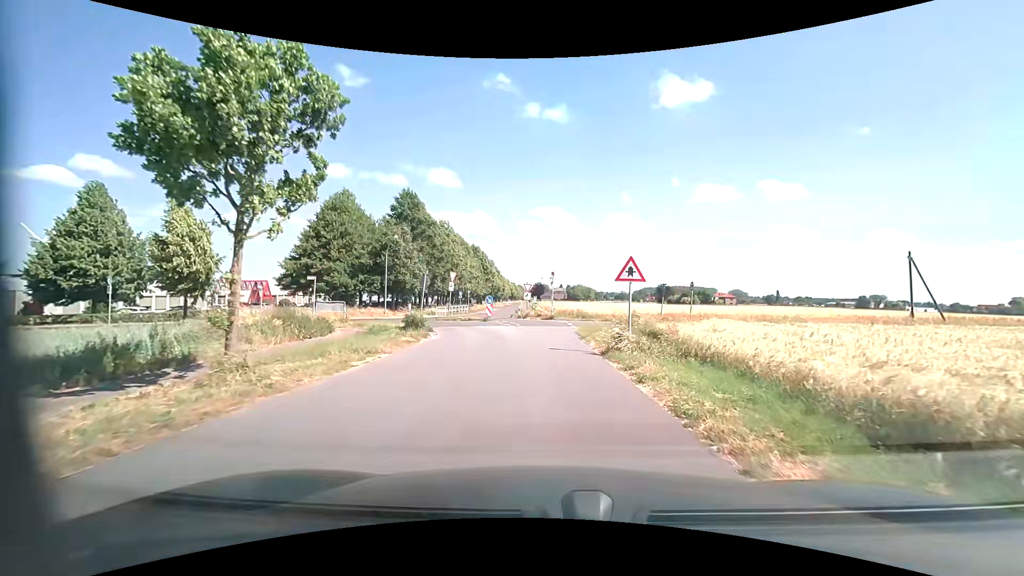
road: unclassified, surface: asphalt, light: Day
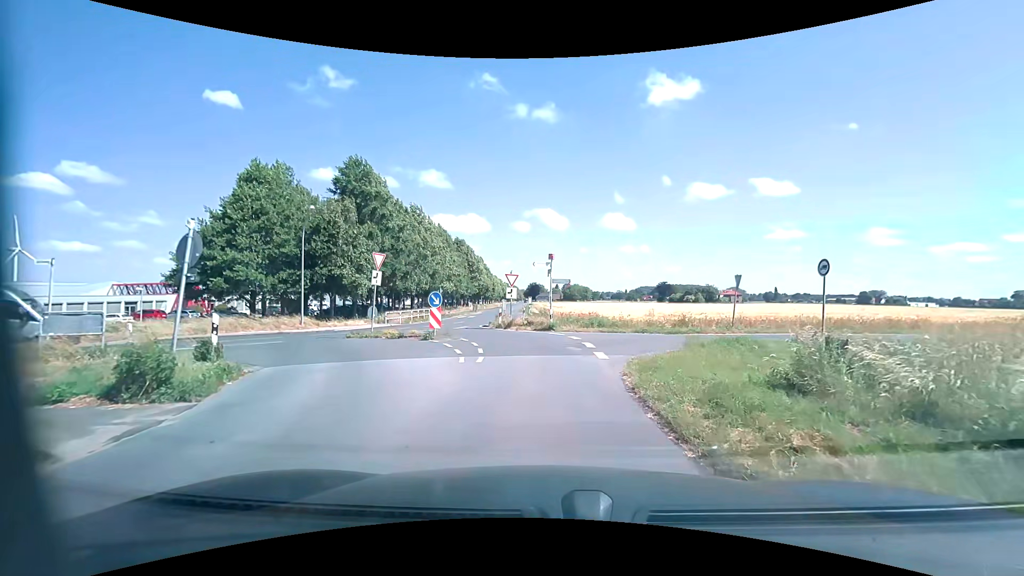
(+0.2, +15.6) m; +2°
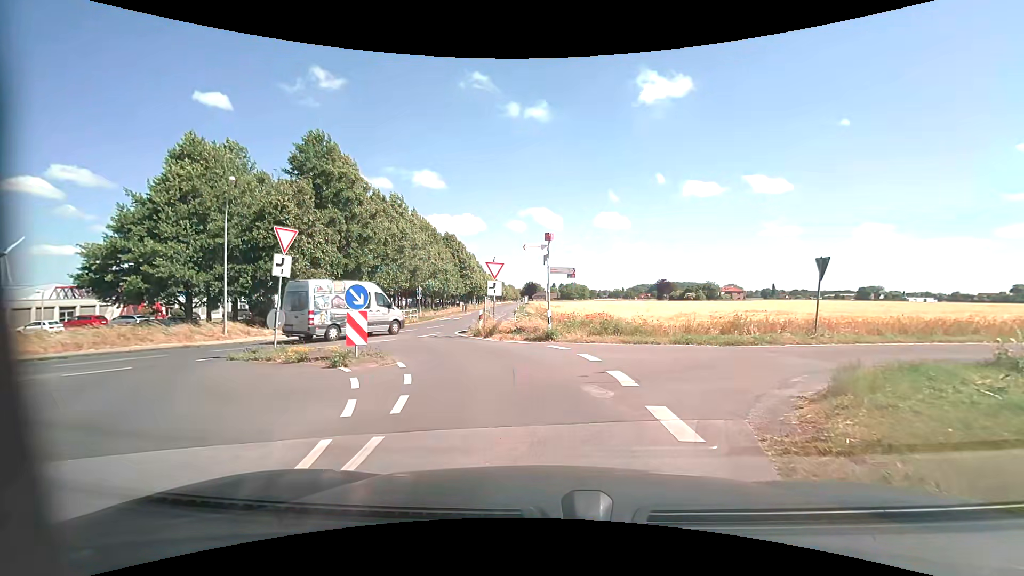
(-0.1, +7.5) m; 0°
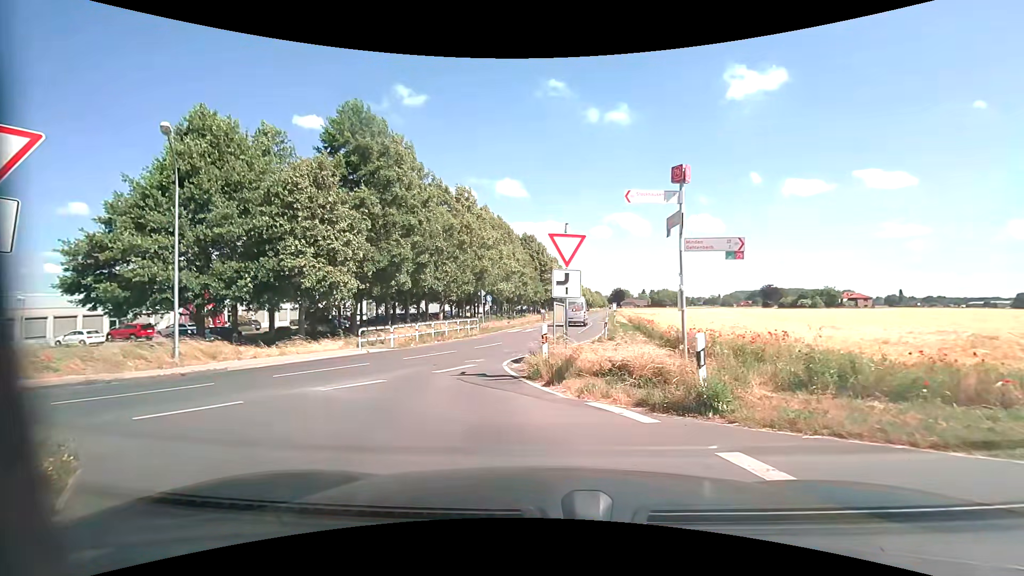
(-0.4, +9.9) m; -11°
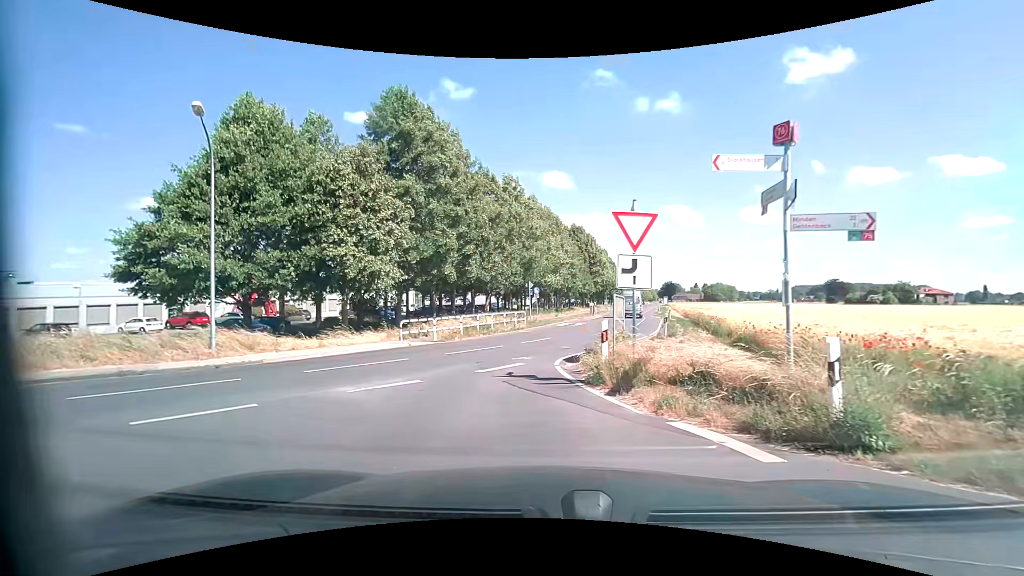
(0.0, +1.6) m; -3°
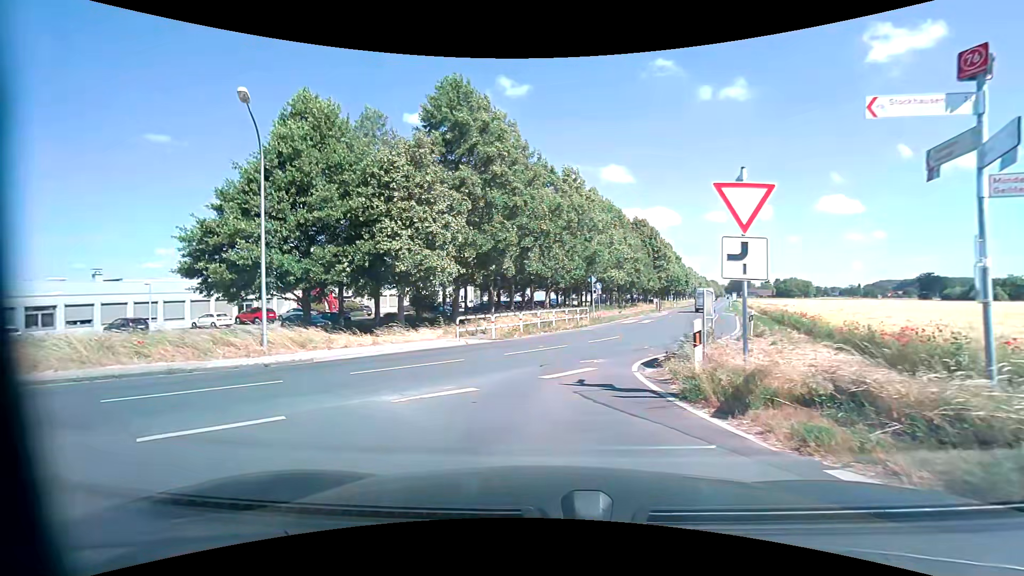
(-0.1, +1.6) m; -6°
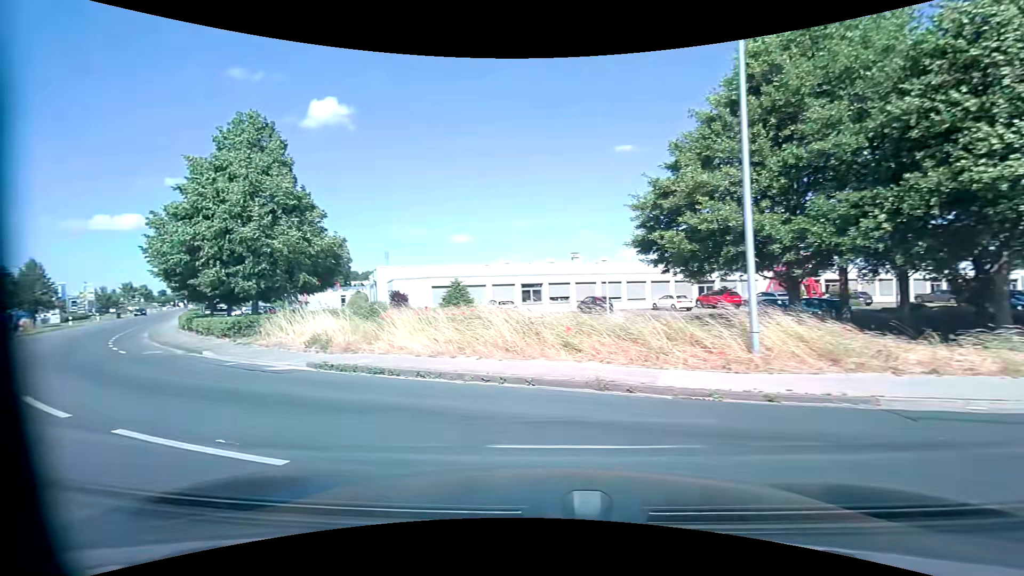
(-3.1, +7.5) m; -49°
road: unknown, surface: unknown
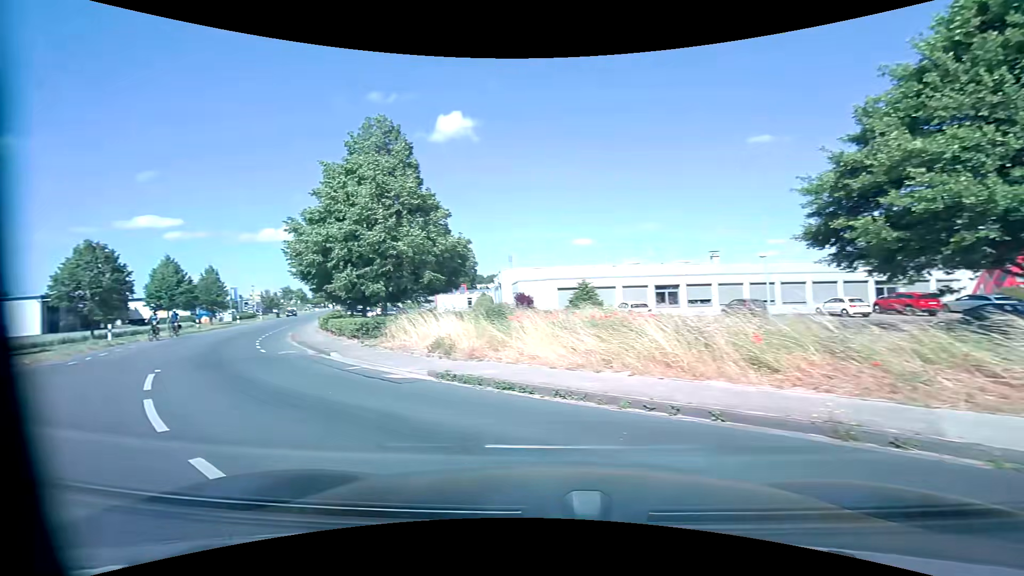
(-0.2, +2.1) m; -14°
(-4, +9) (-10, +17) (-16, +25) (-20, +34) (-25, +43) (-29, +52) (-33, +61) (-37, +70) (-41, +80) (-46, +88) m
